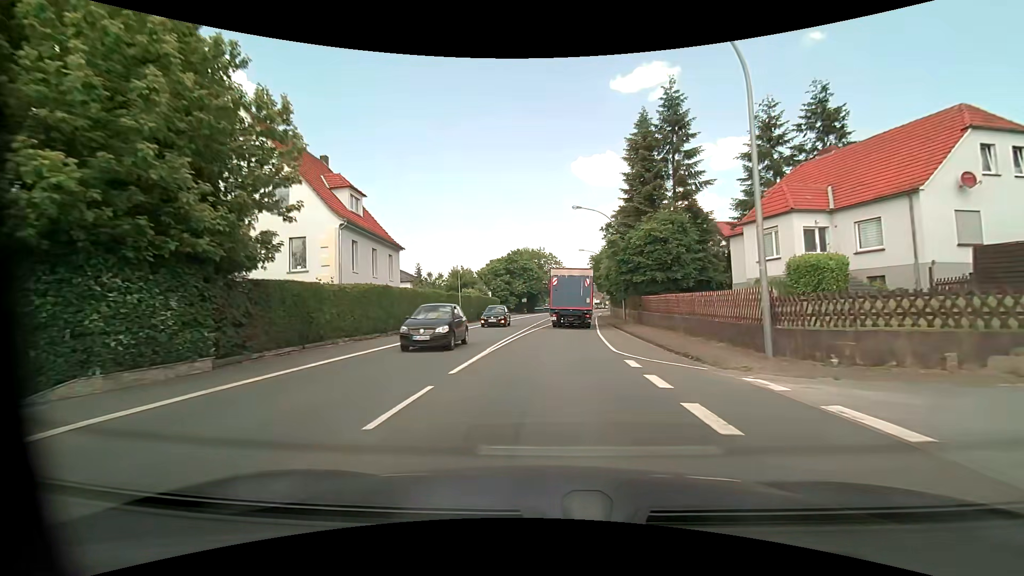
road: primary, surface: asphalt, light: Day
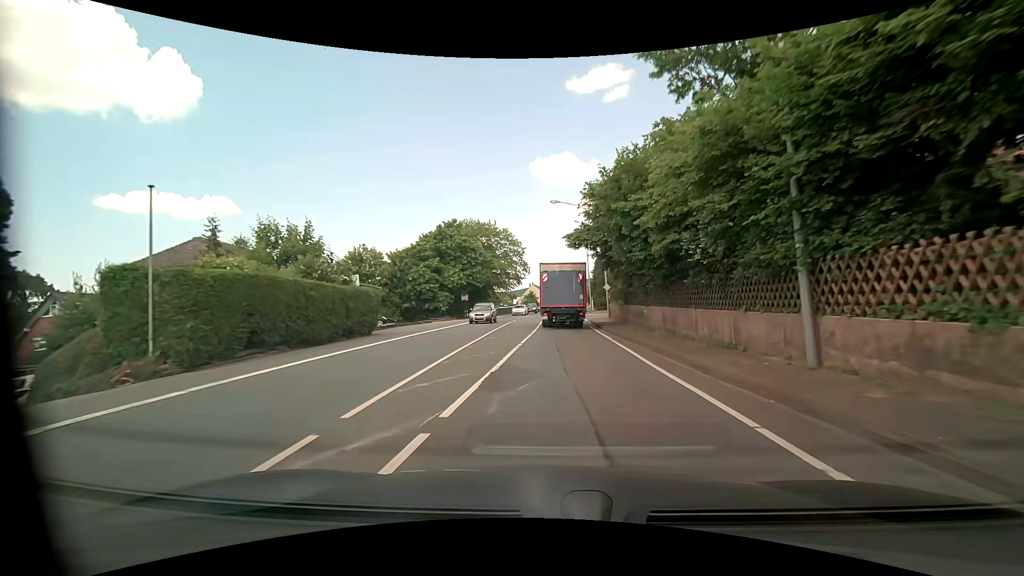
(+1.0, +34.2) m; +4°
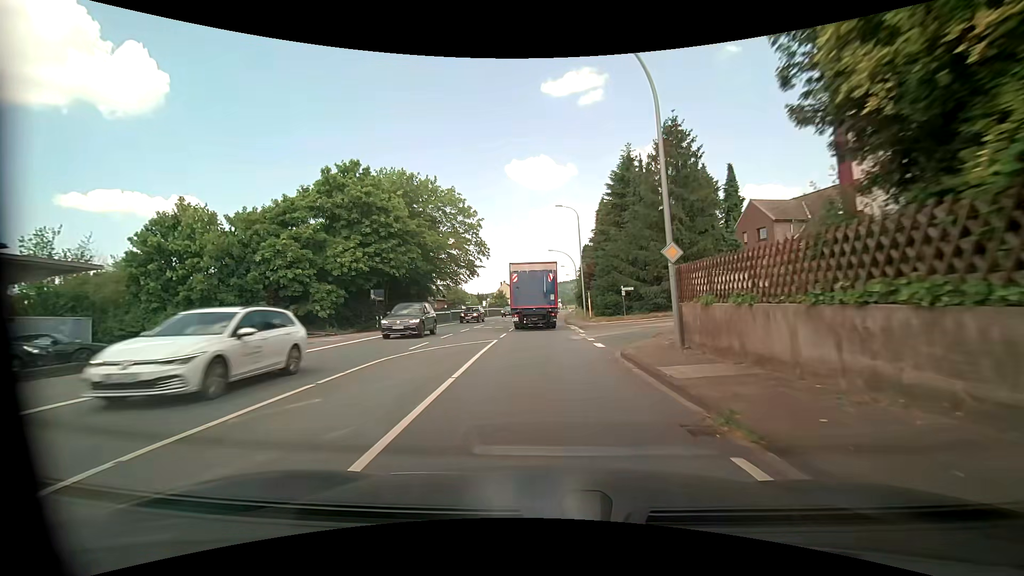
(+0.8, +27.0) m; +3°
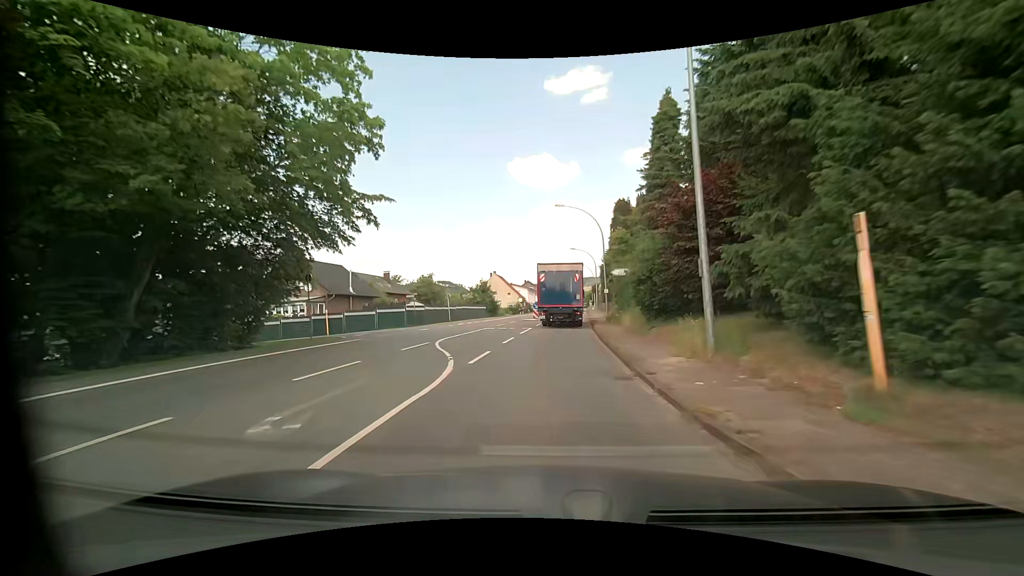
(-0.3, +33.2) m; 0°
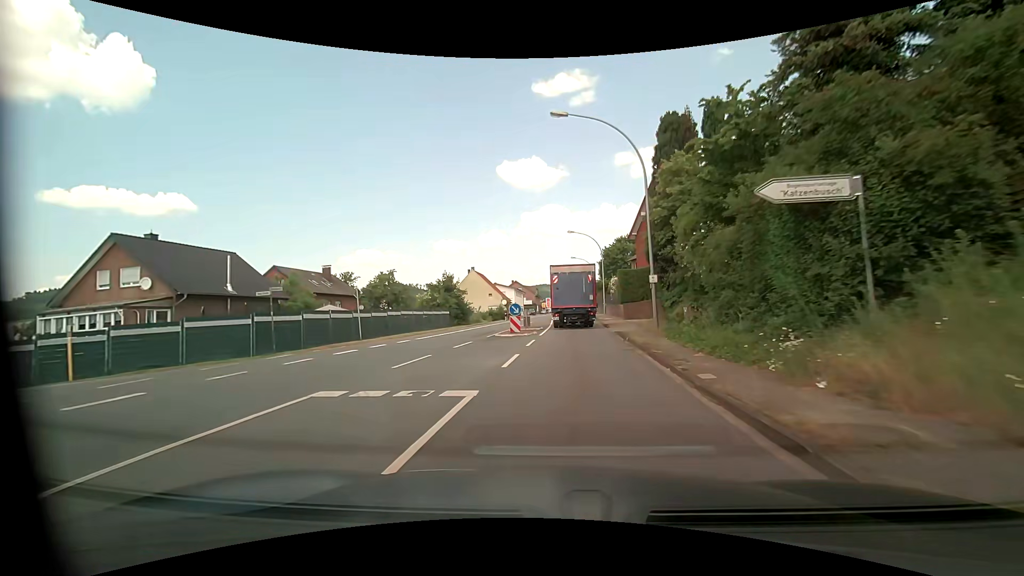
(0.0, +21.0) m; 0°
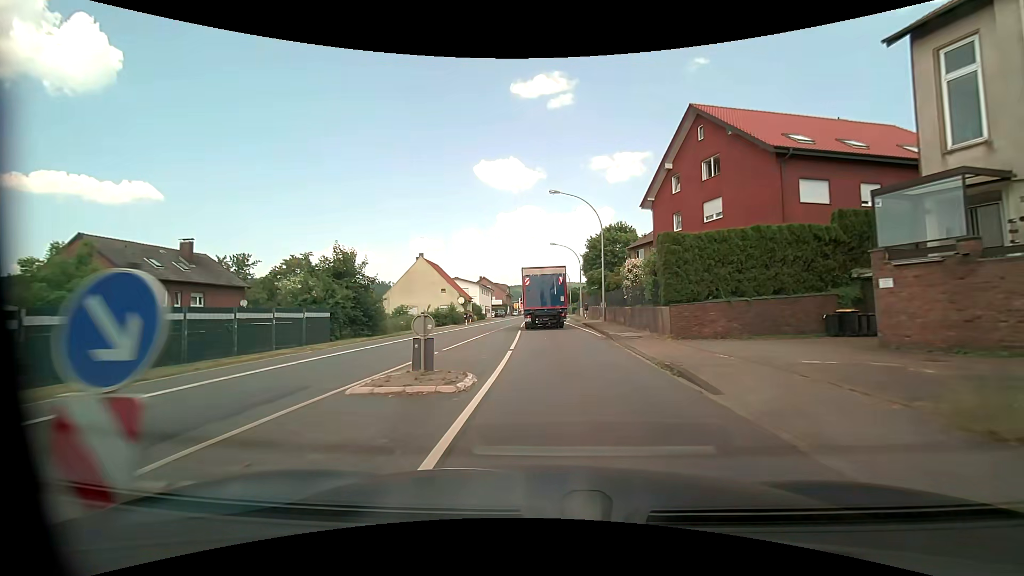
(+0.7, +21.8) m; +3°
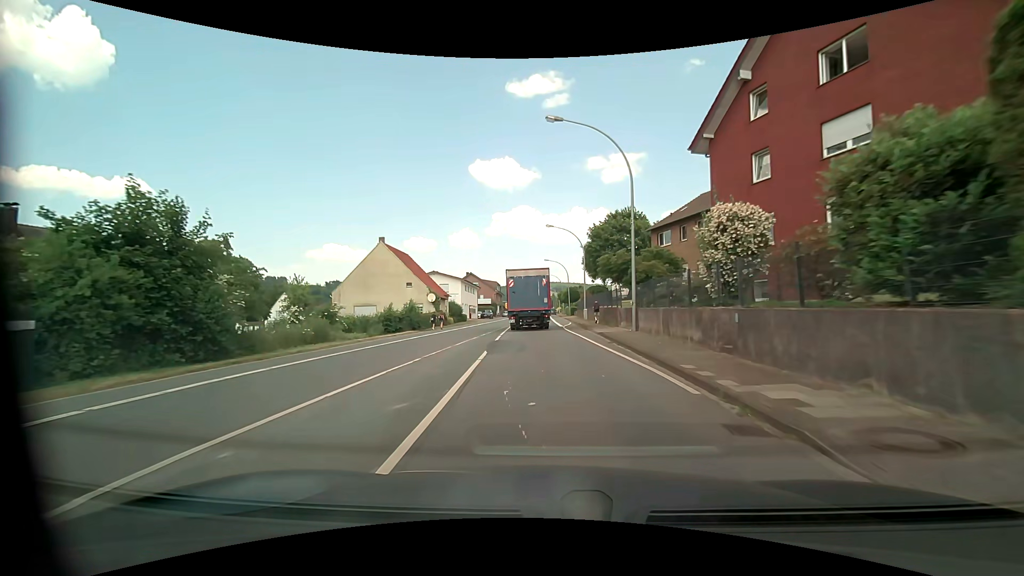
(+0.2, +15.0) m; +1°
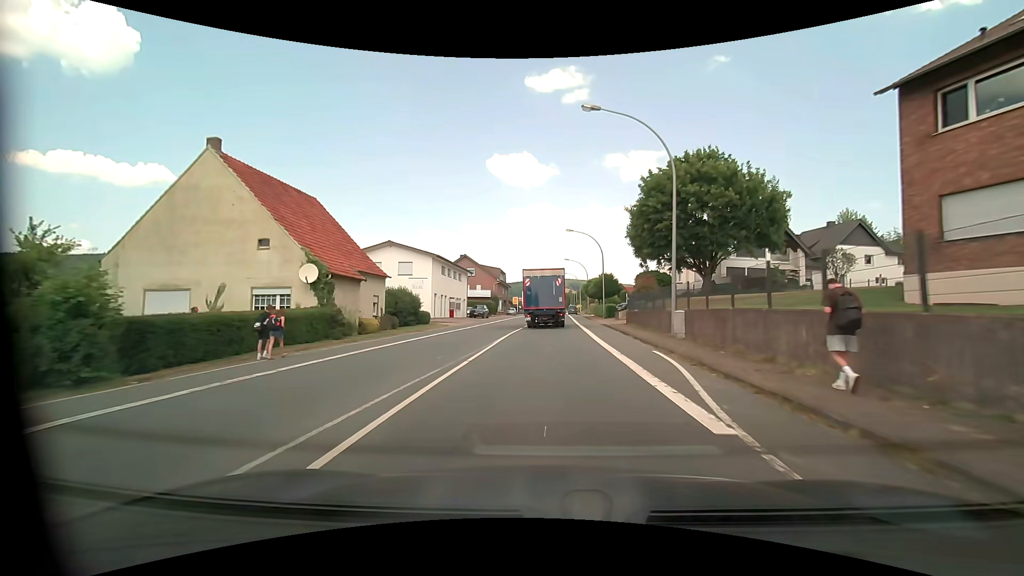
(-0.6, +30.9) m; -1°
(0, +10) (0, +20) (0, +30) (0, +40) (0, +50) (0, +60) (+1, +70) (+1, +80) (+1, +90) (+2, +100) m
